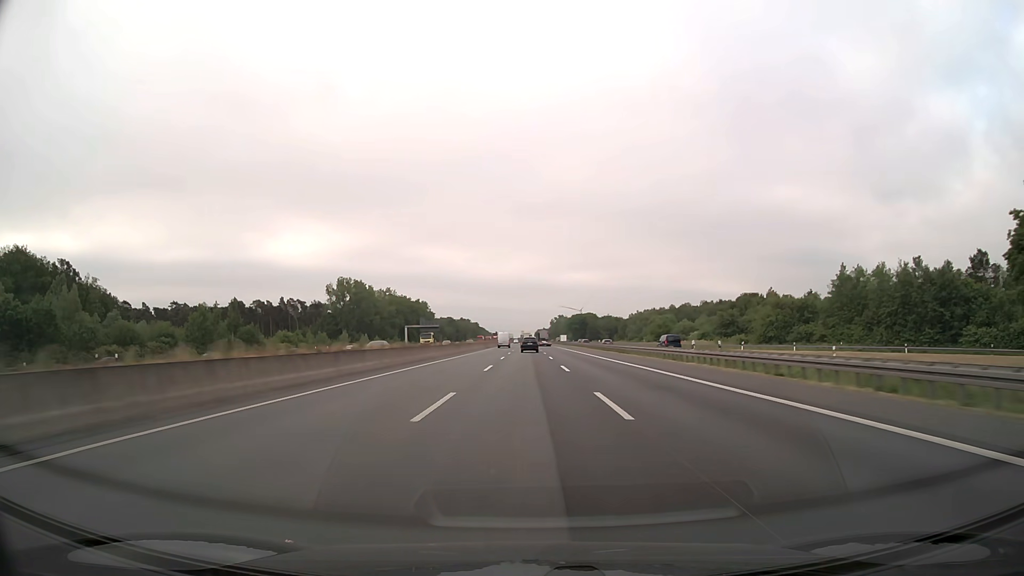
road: motorway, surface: asphalt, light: Day
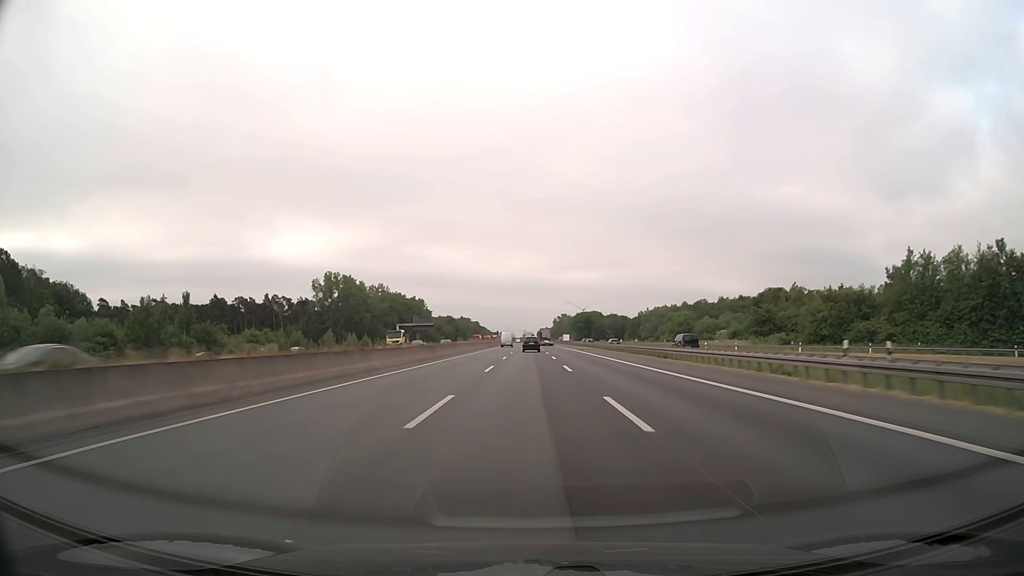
(0.0, +19.1) m; 0°
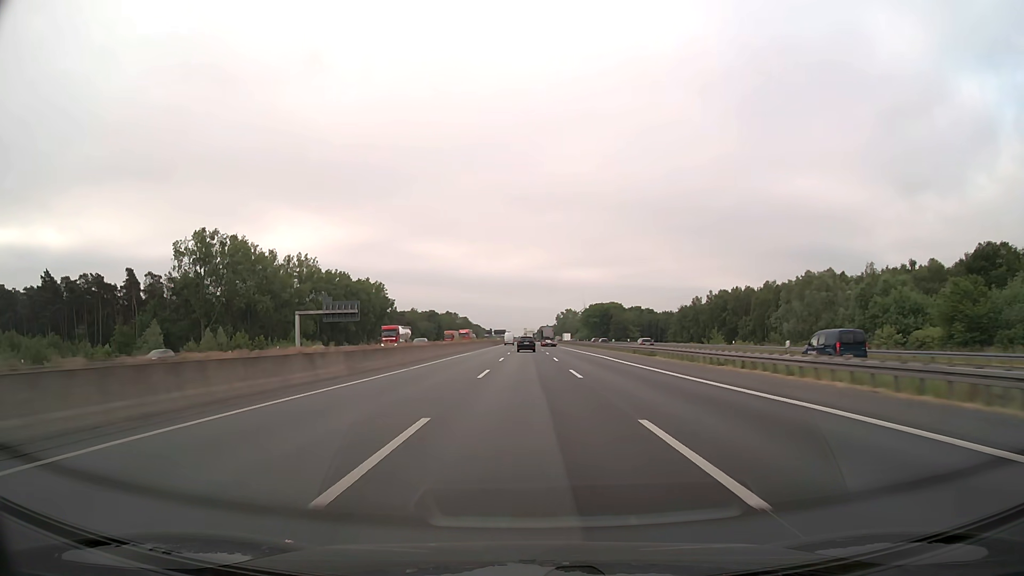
(0.0, +95.3) m; 0°
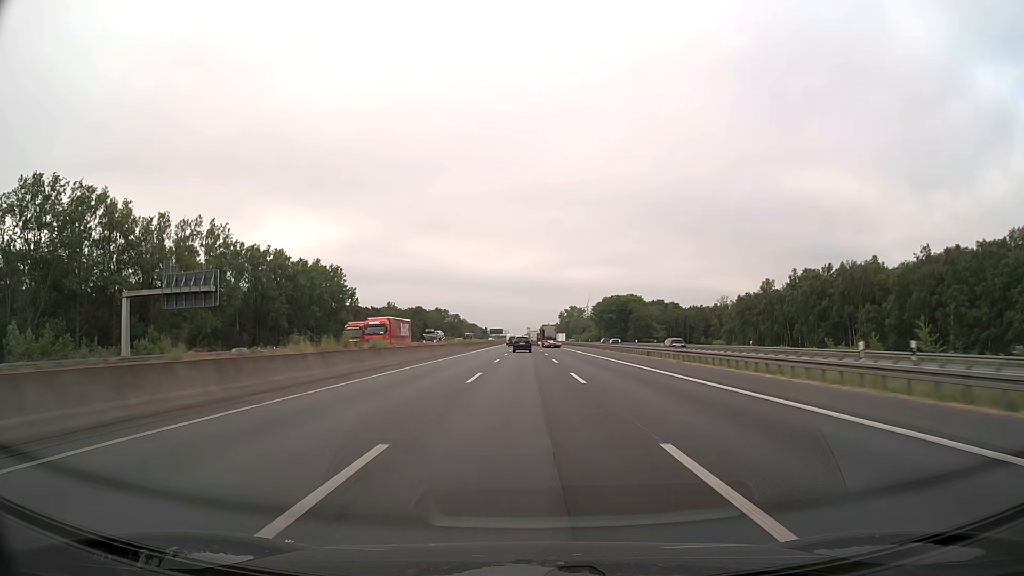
(0.0, +57.2) m; 0°
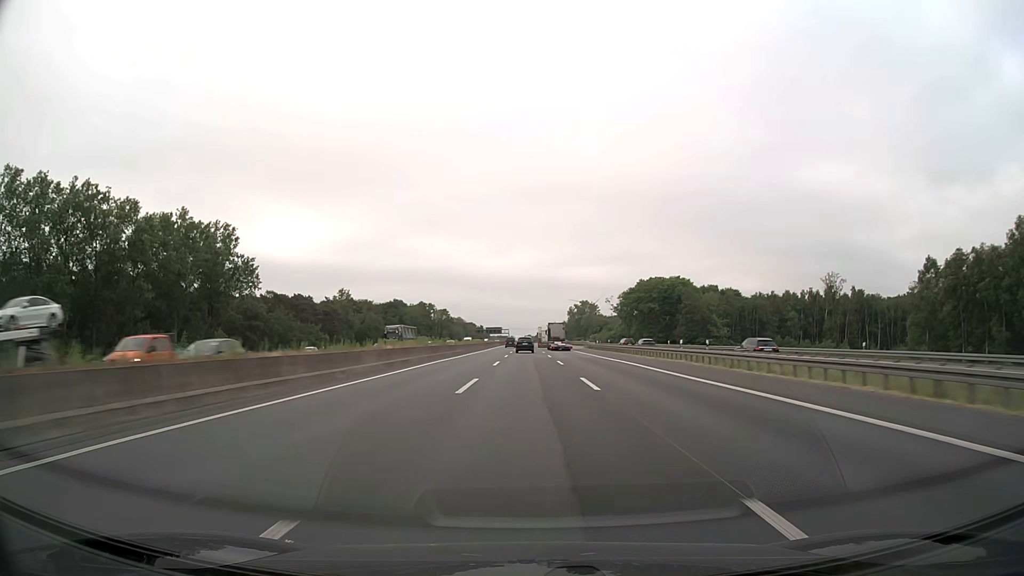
(-0.2, +76.2) m; 0°
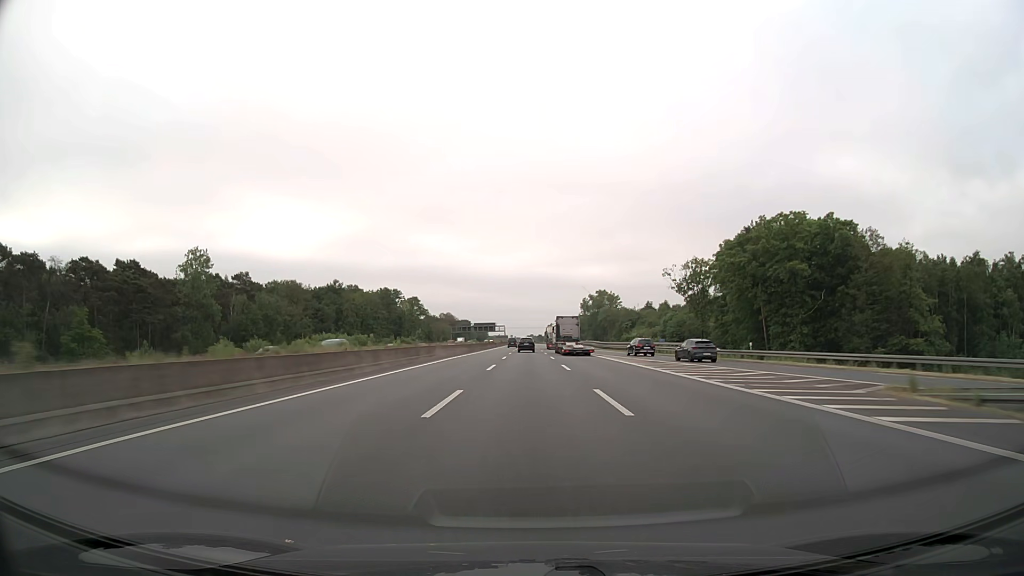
(-0.2, +95.3) m; 0°
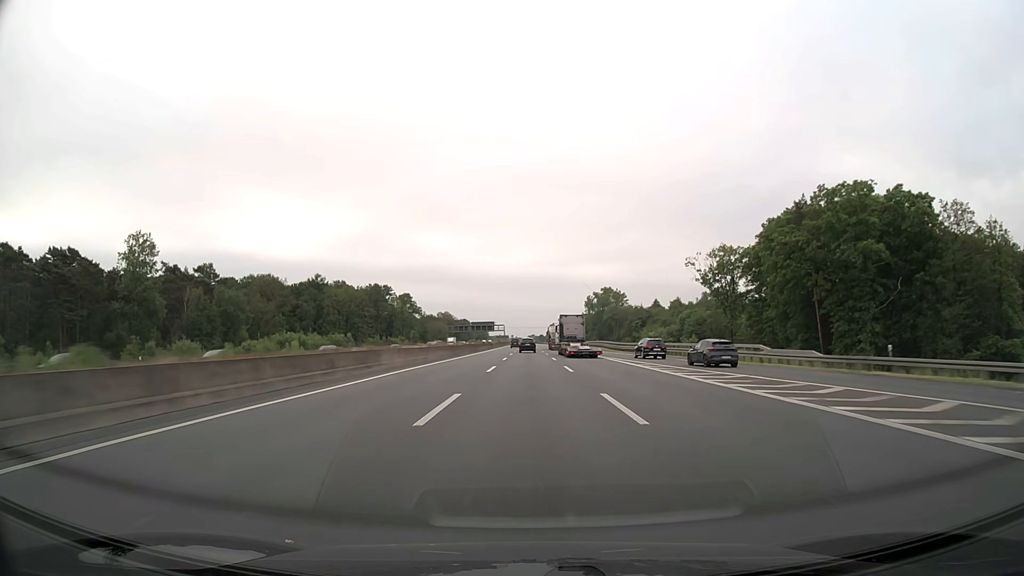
(0.0, +19.1) m; 0°
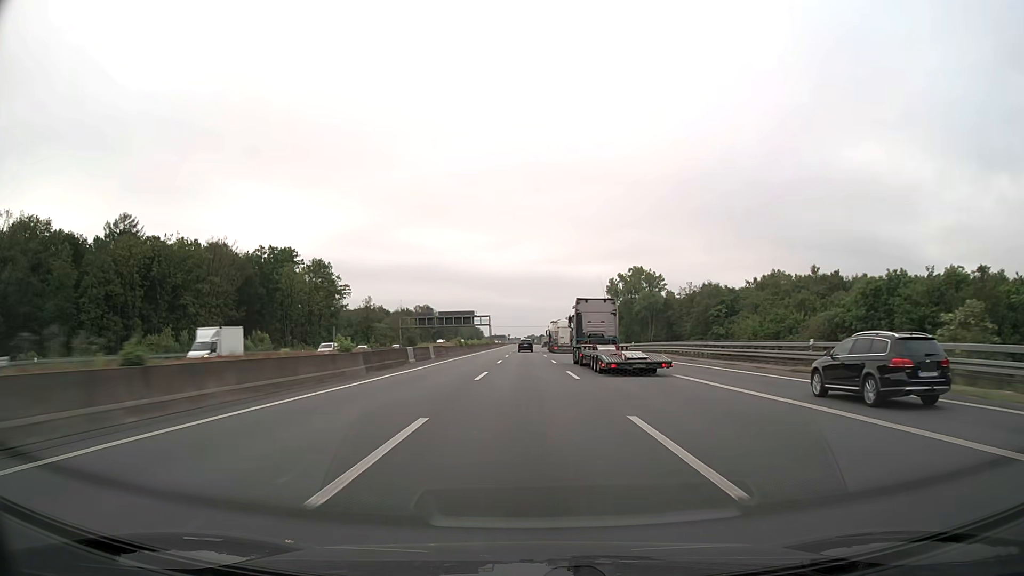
(+0.1, +95.3) m; 0°
(0, +10) (0, +20) (0, +30) (0, +40) (0, +50) (0, +60) (0, +70) (0, +80) (0, +90) (-1, +100) m
